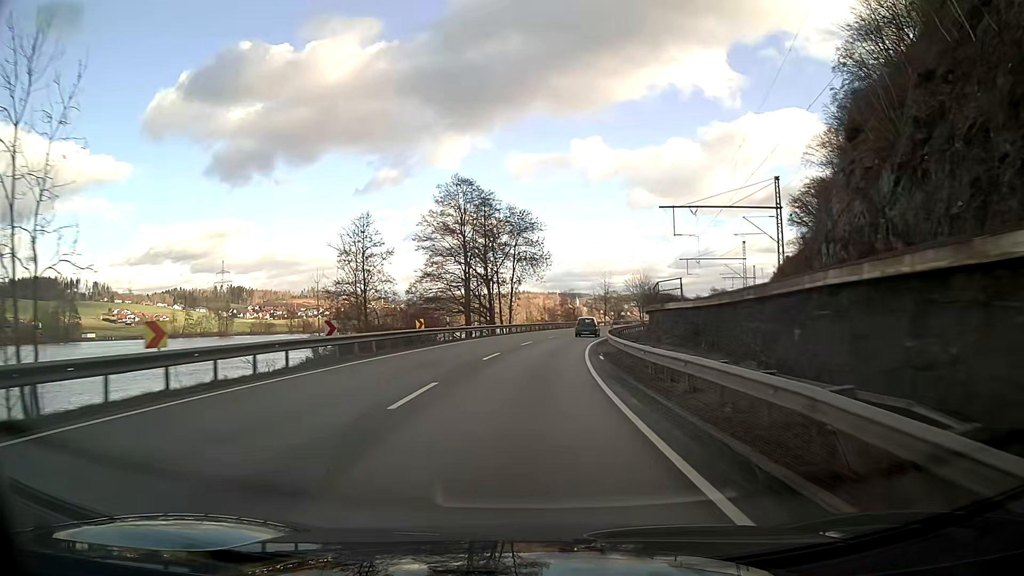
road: primary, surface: asphalt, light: Day
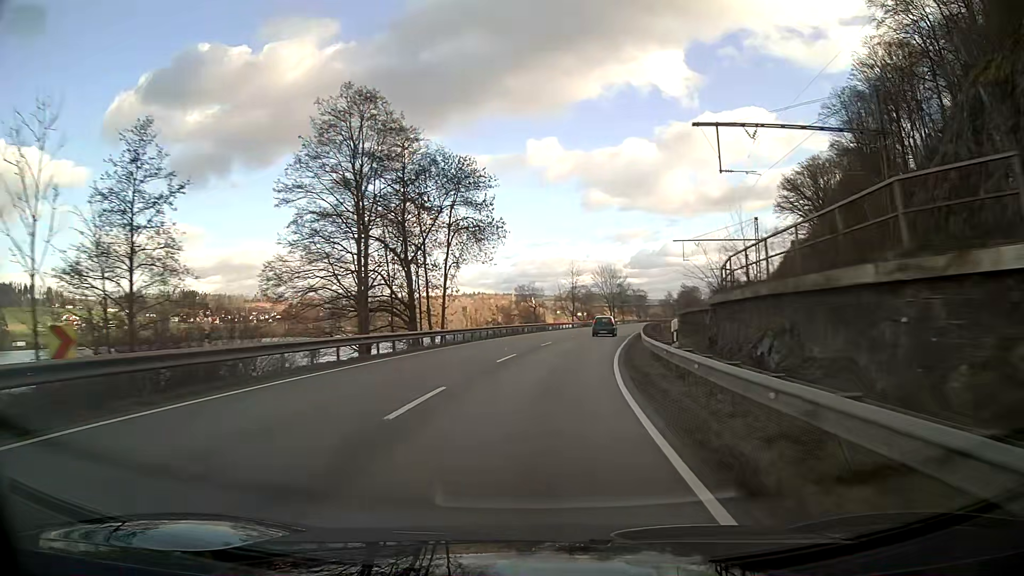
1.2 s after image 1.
(+0.8, +24.9) m; +4°
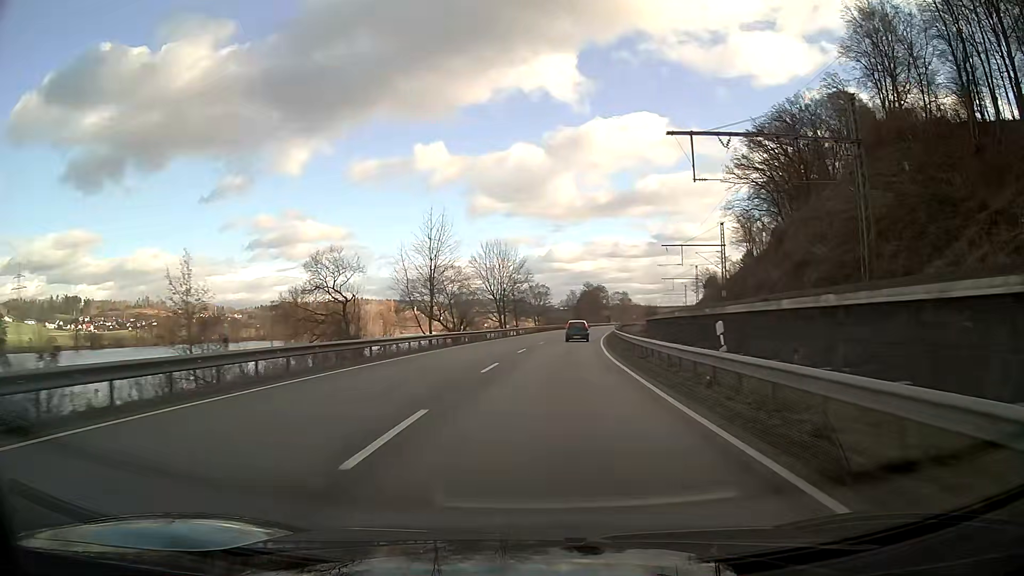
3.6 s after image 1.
(+4.3, +49.7) m; +9°
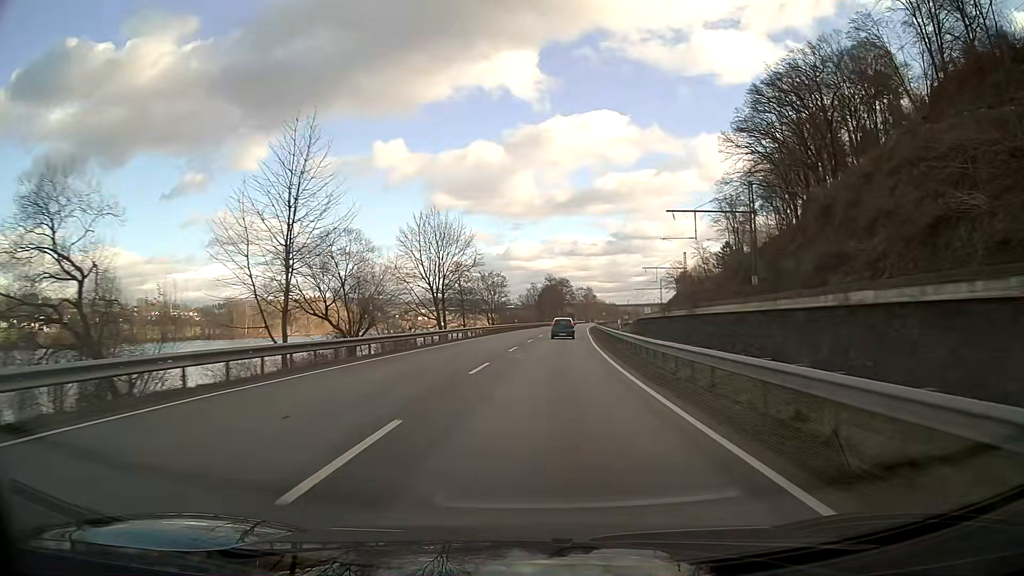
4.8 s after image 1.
(+0.8, +25.0) m; +4°
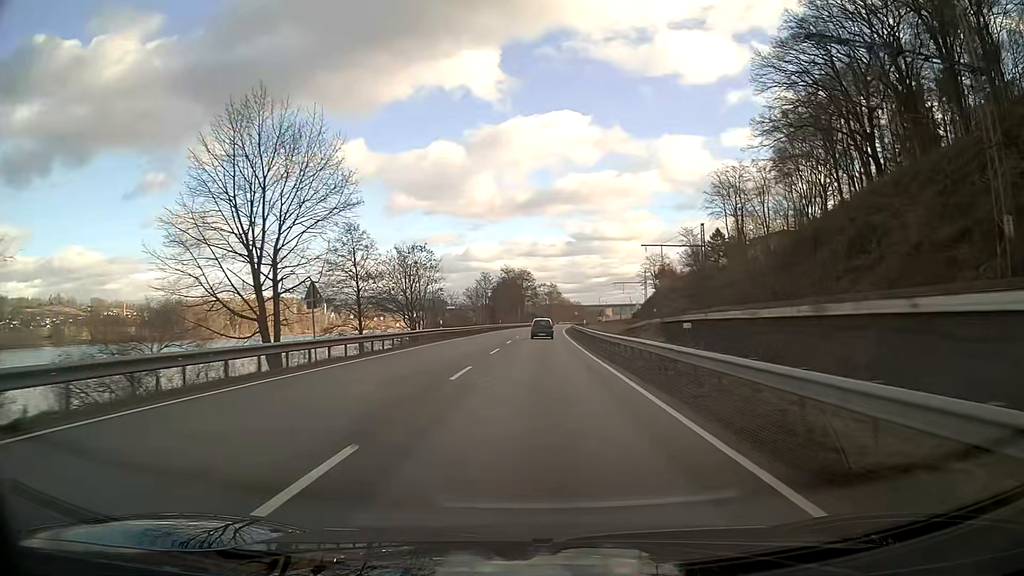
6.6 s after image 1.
(+1.2, +37.6) m; +3°
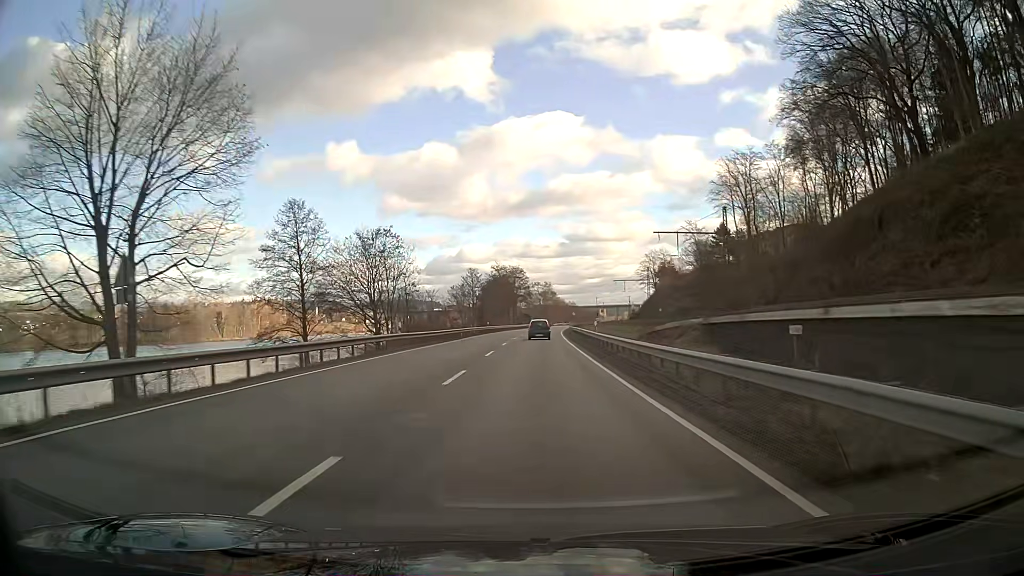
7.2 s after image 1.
(0.0, +12.5) m; 0°
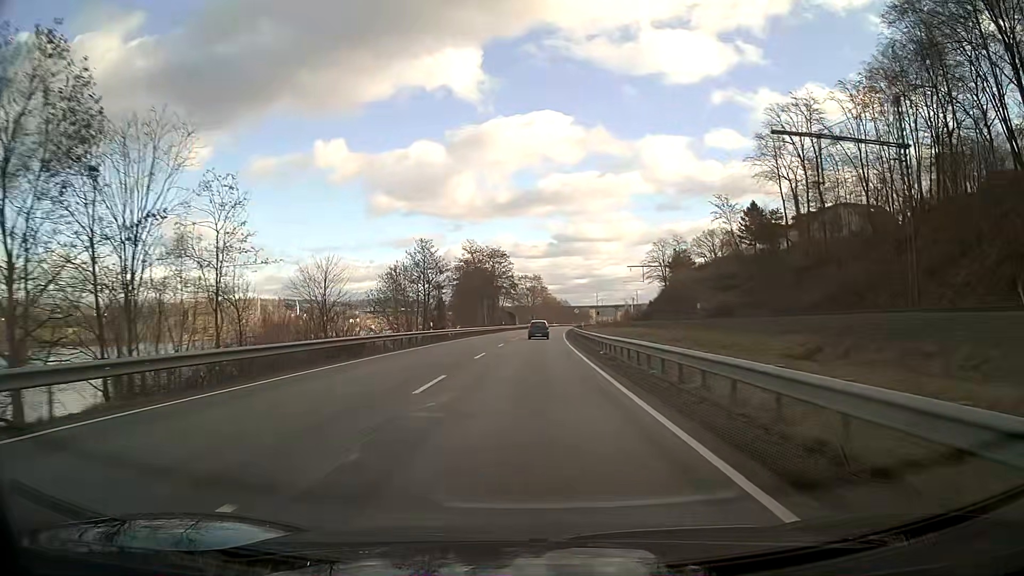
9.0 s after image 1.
(+0.3, +37.7) m; +1°
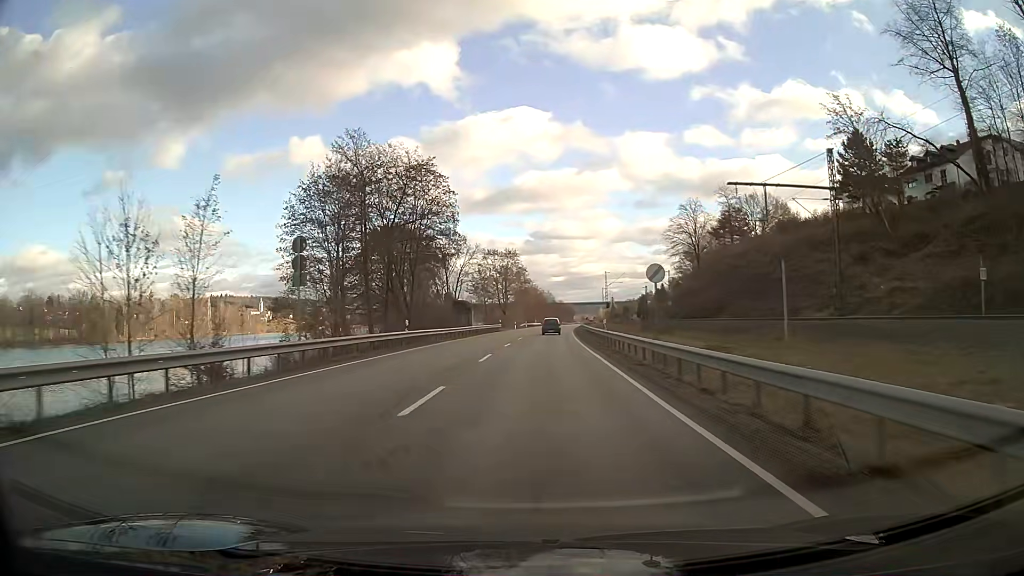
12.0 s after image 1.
(+0.9, +62.8) m; +2°
